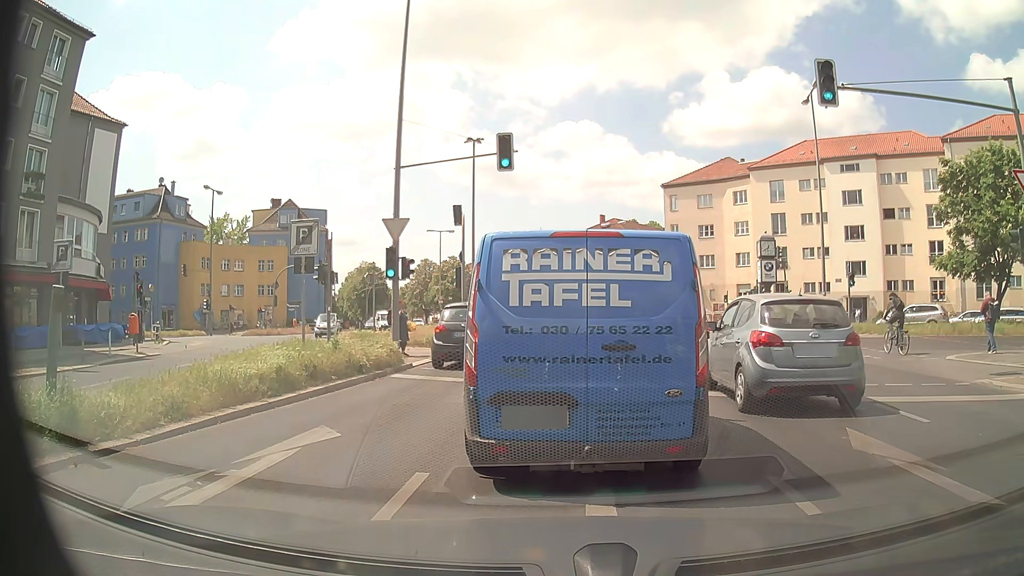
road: secondary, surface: asphalt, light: Day
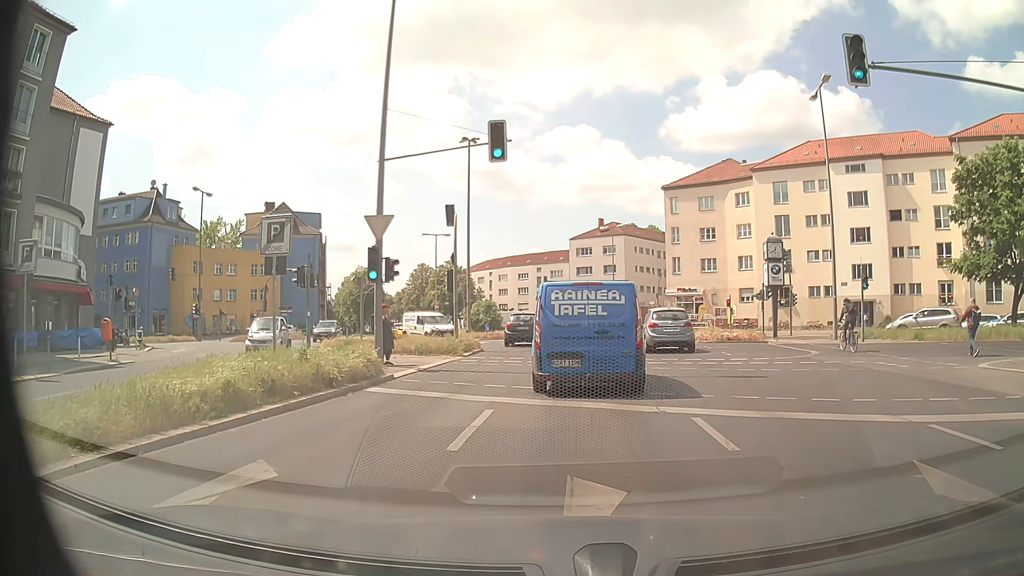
(0.0, +1.9) m; -1°
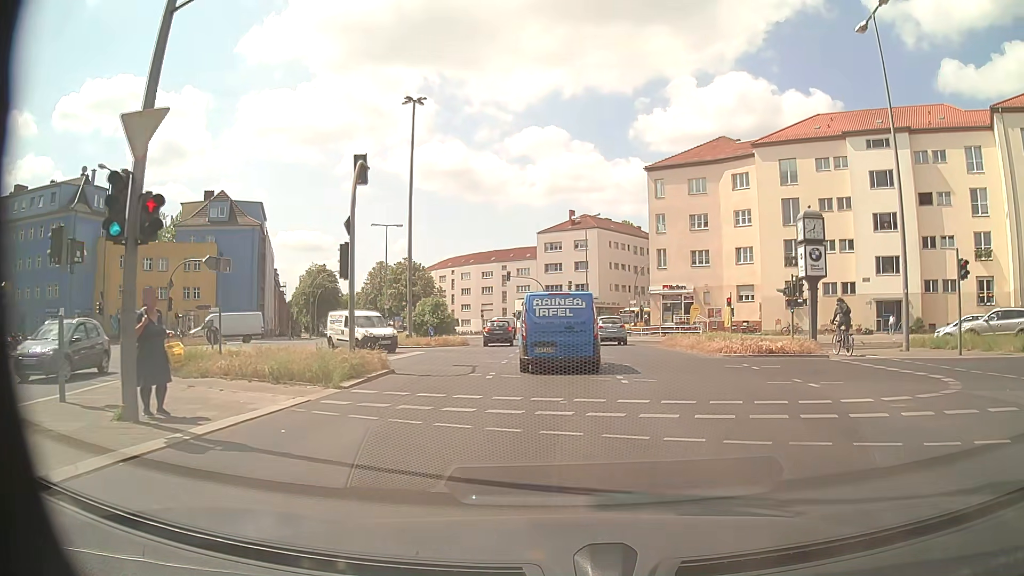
(+0.2, +10.8) m; +2°
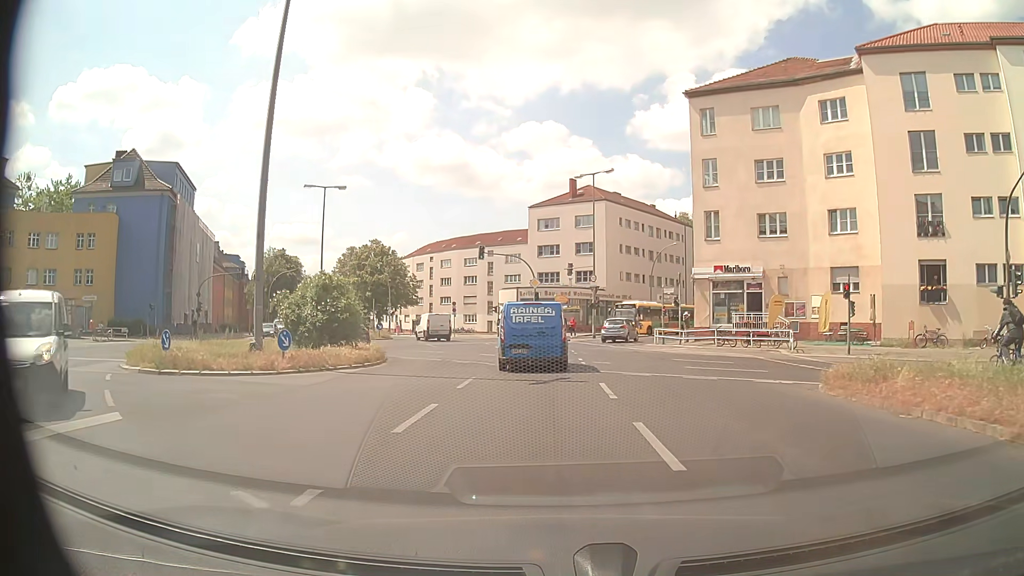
(+0.2, +21.1) m; +1°
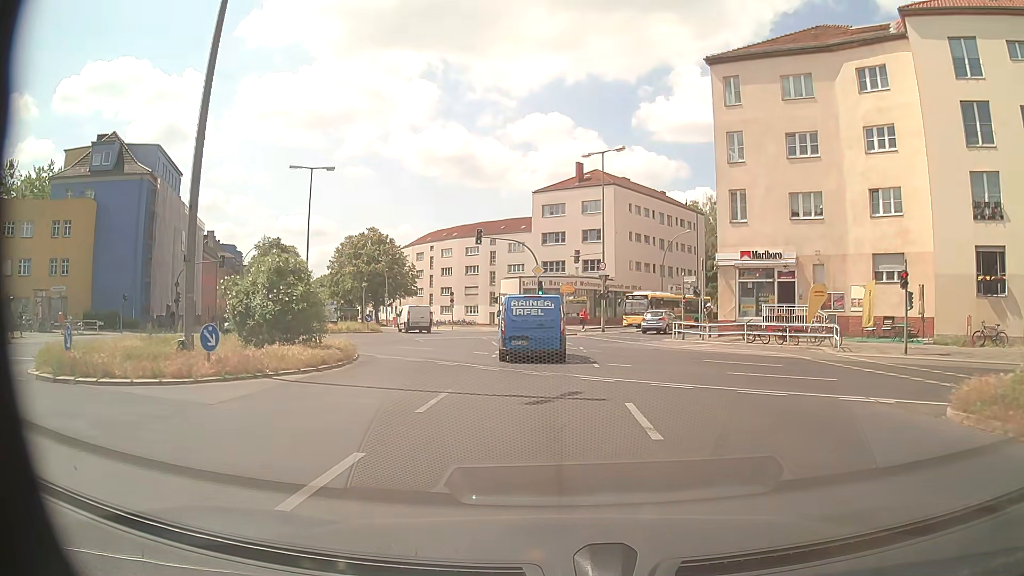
(0.0, +4.7) m; -1°
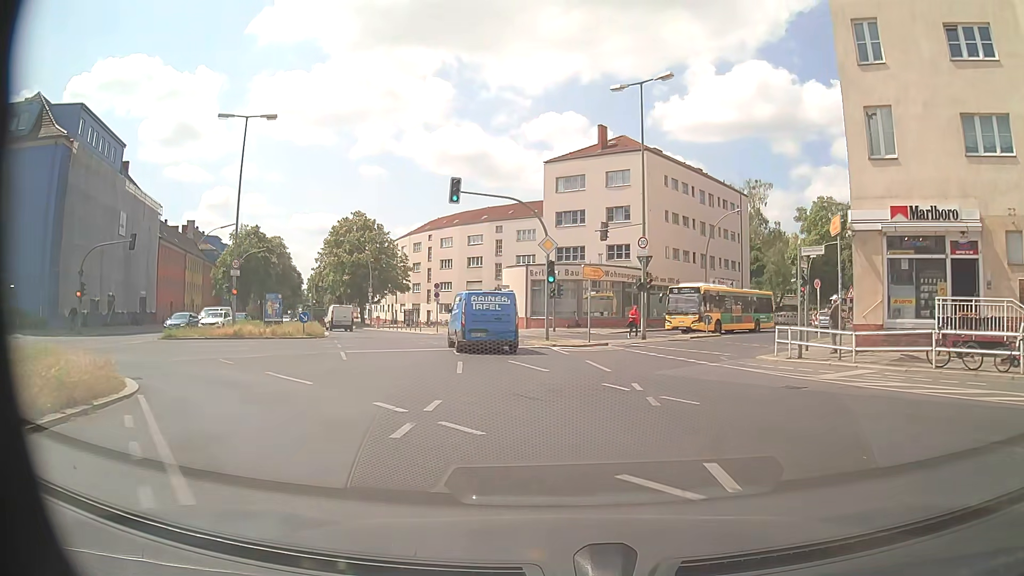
(-0.1, +15.1) m; -1°
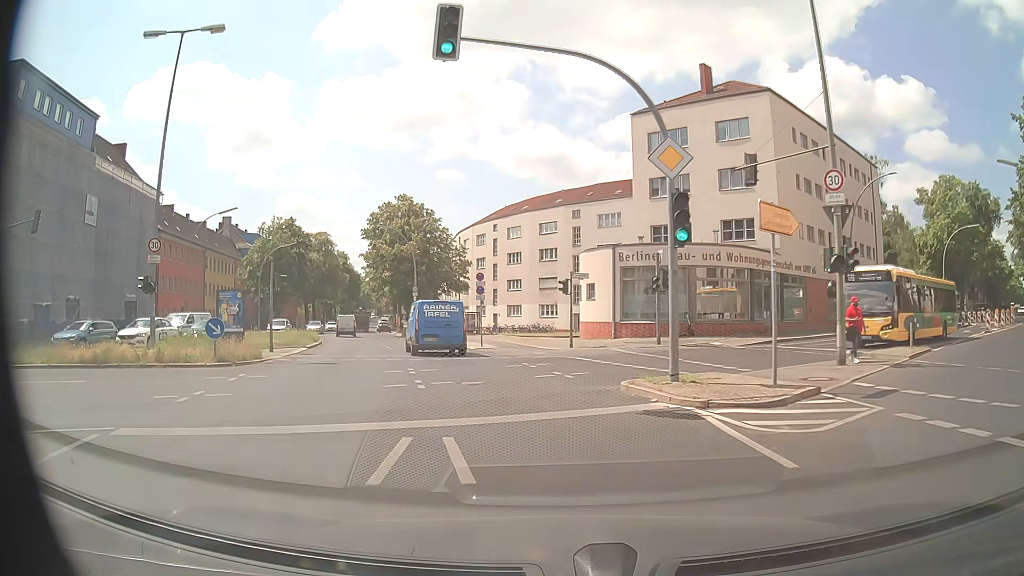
(-0.8, +15.8) m; -7°
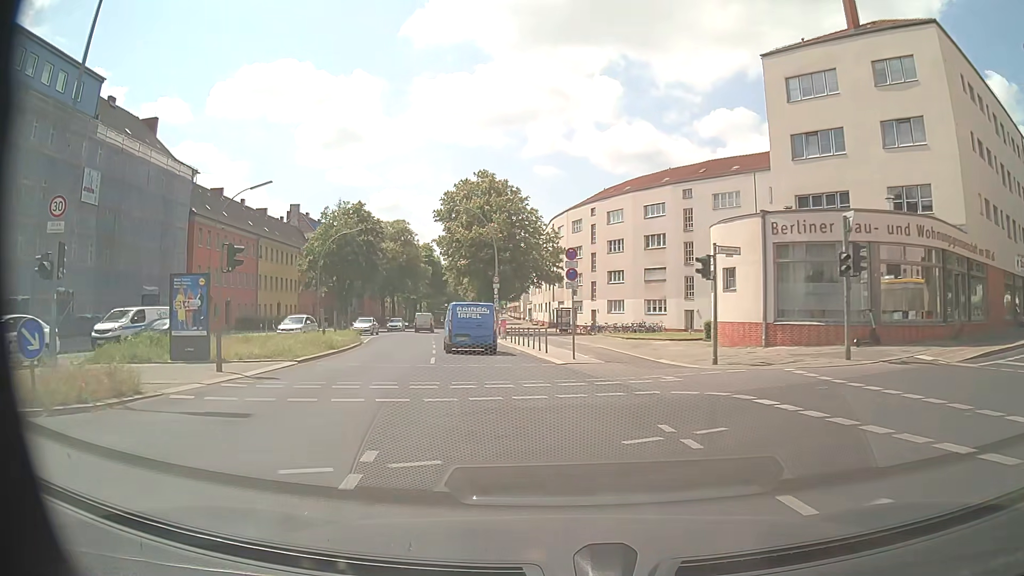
(-0.8, +10.9) m; -8°
(-1, +10) (-2, +20) (-4, +30) (-6, +40) (-8, +49) (-10, +59) (-12, +69) (-14, +79) (-16, +89) (-17, +98) m
